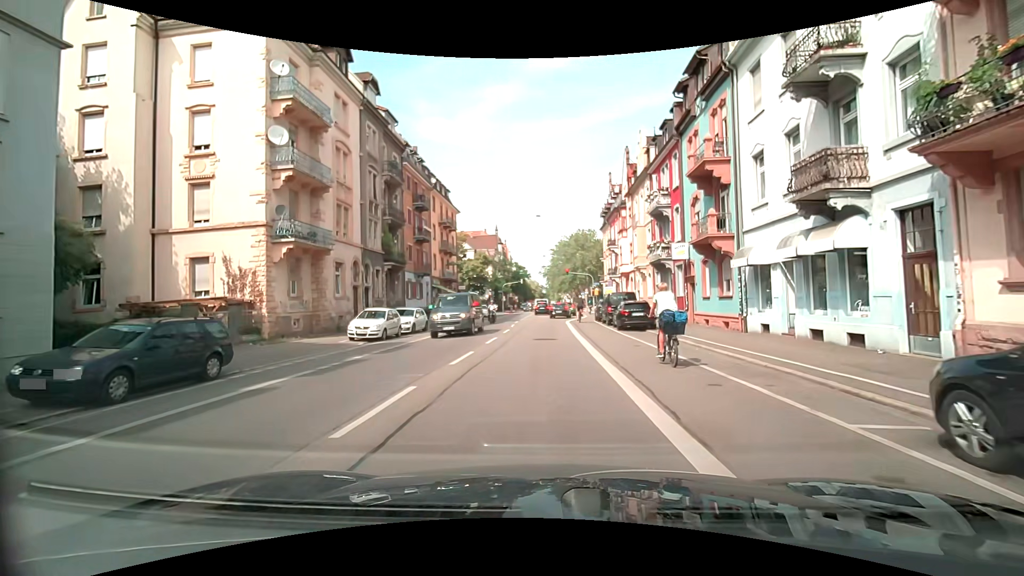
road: secondary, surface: asphalt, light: Day
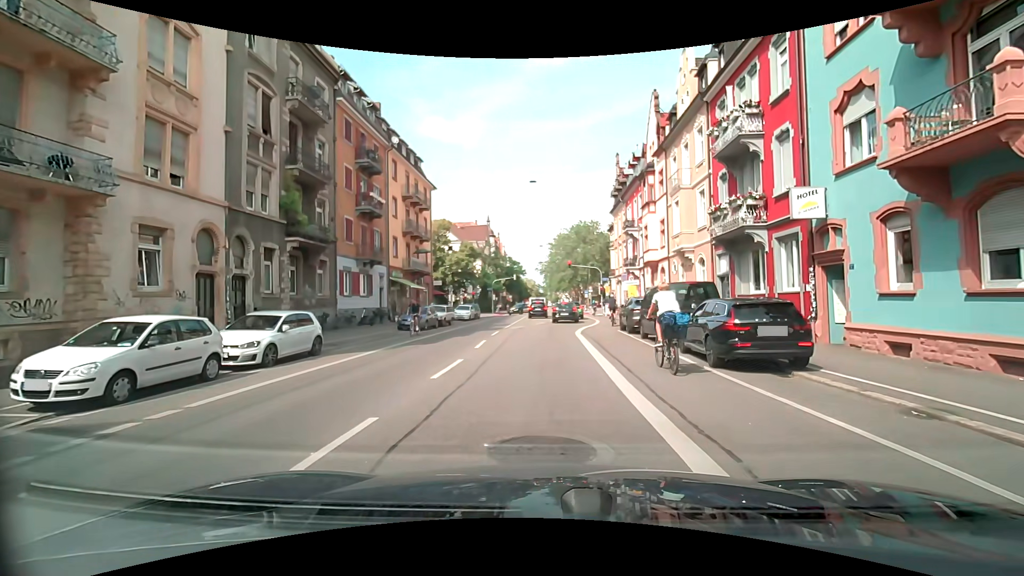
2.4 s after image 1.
(0.0, +13.9) m; +1°
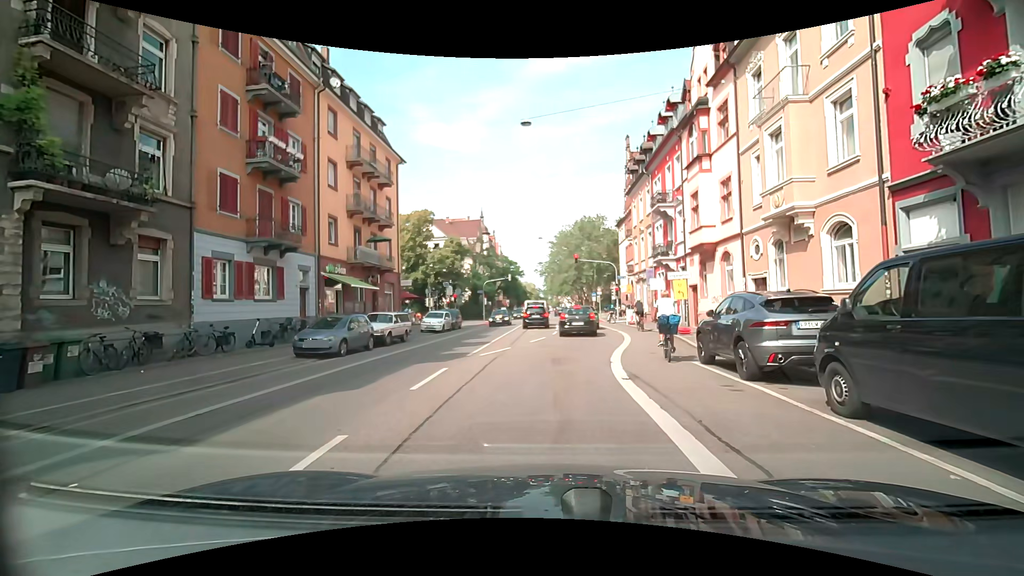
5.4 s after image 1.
(-0.1, +12.4) m; -1°
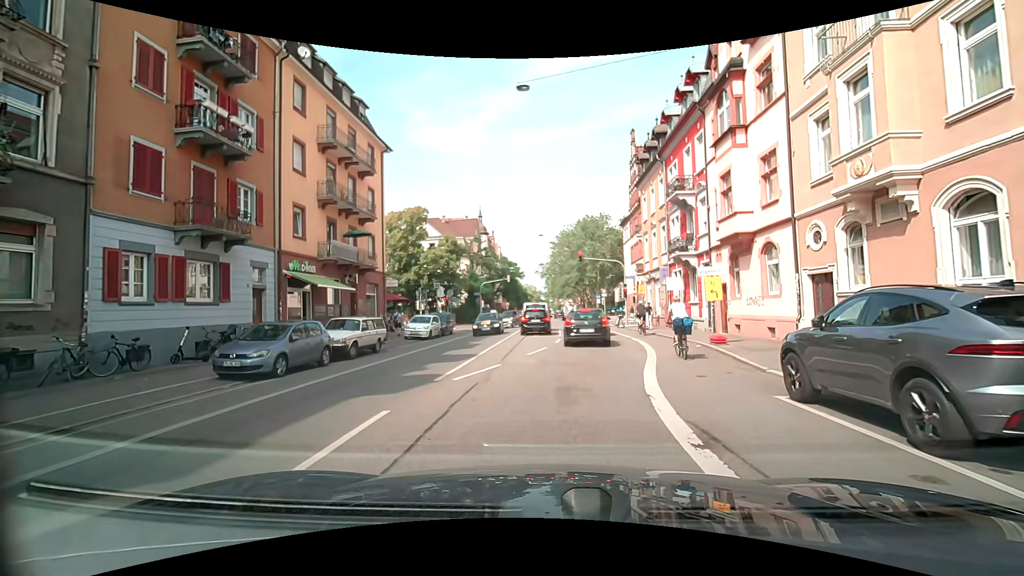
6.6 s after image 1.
(+0.1, +4.4) m; +1°
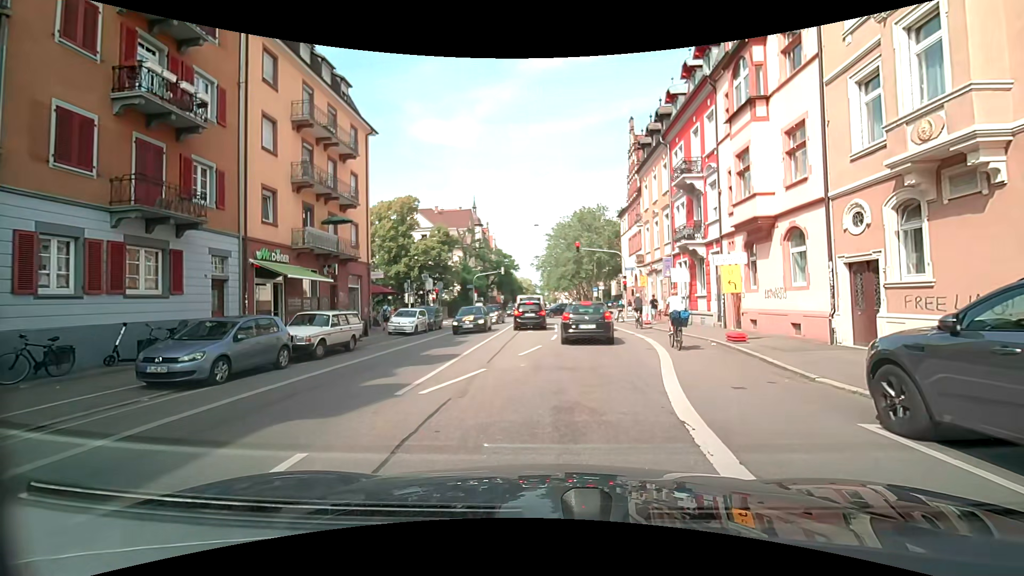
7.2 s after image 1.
(0.0, +2.3) m; 0°
